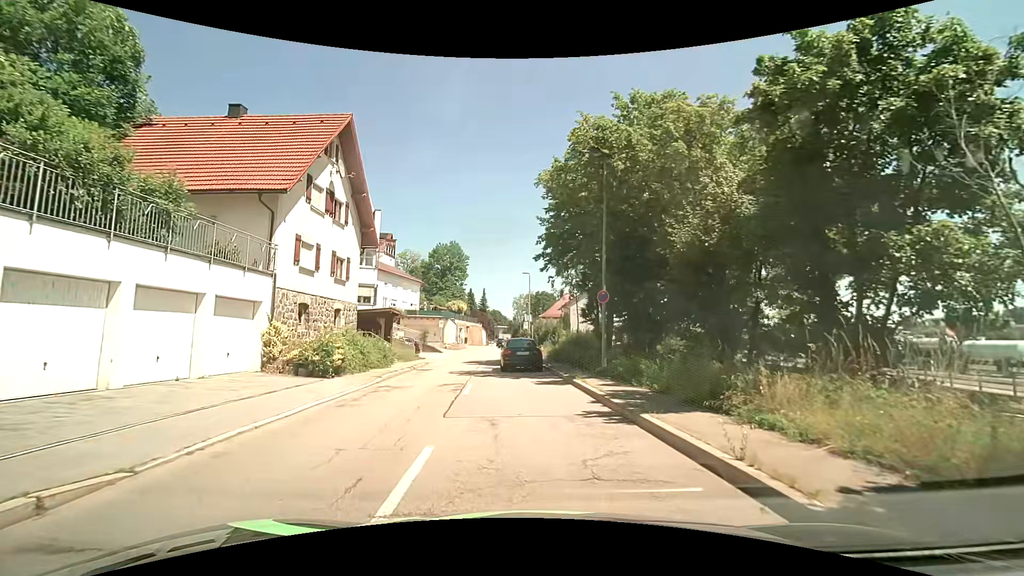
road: tertiary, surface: asphalt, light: Day
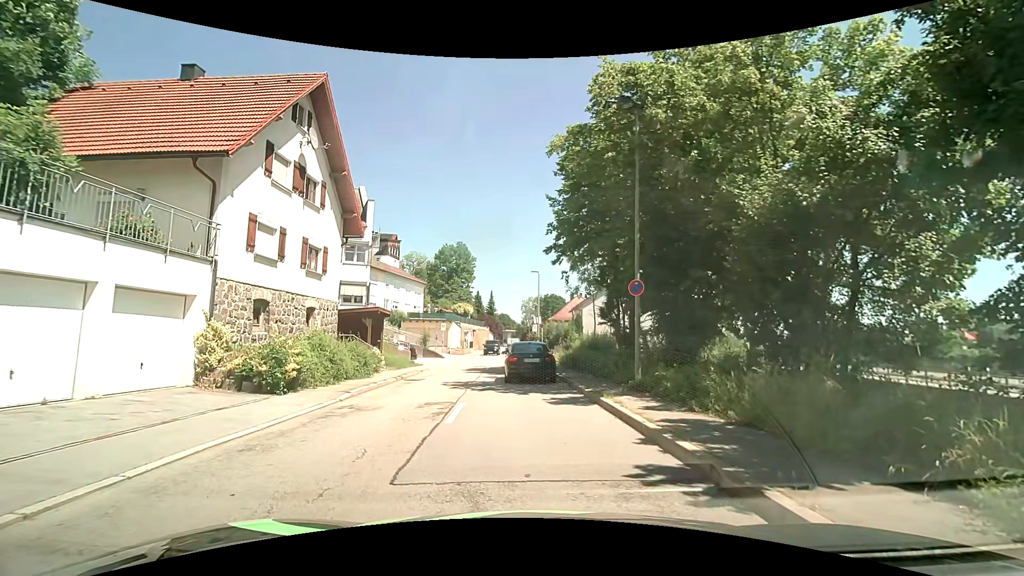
(0.0, +3.7) m; -1°
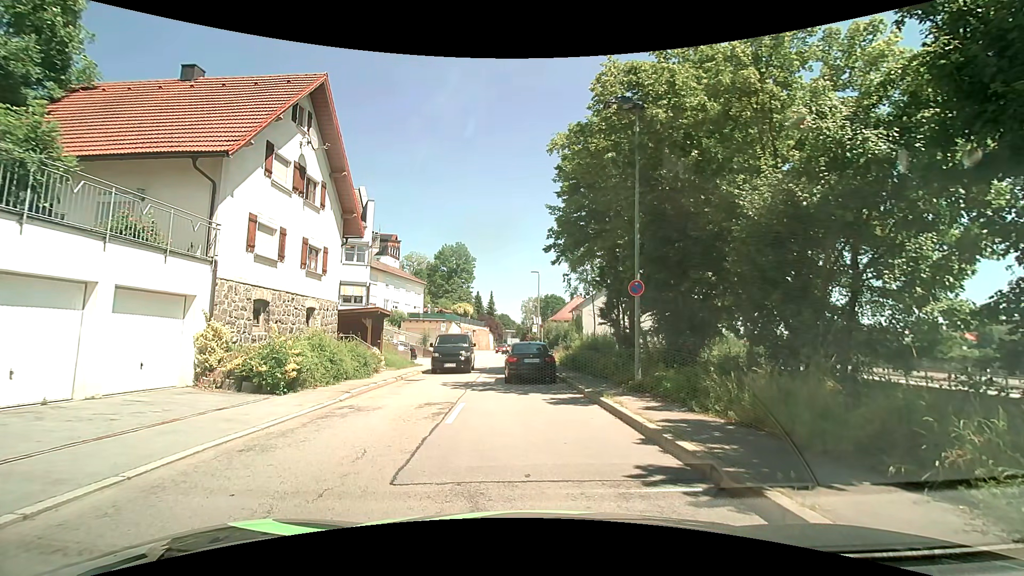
(0.0, +0.1) m; 0°
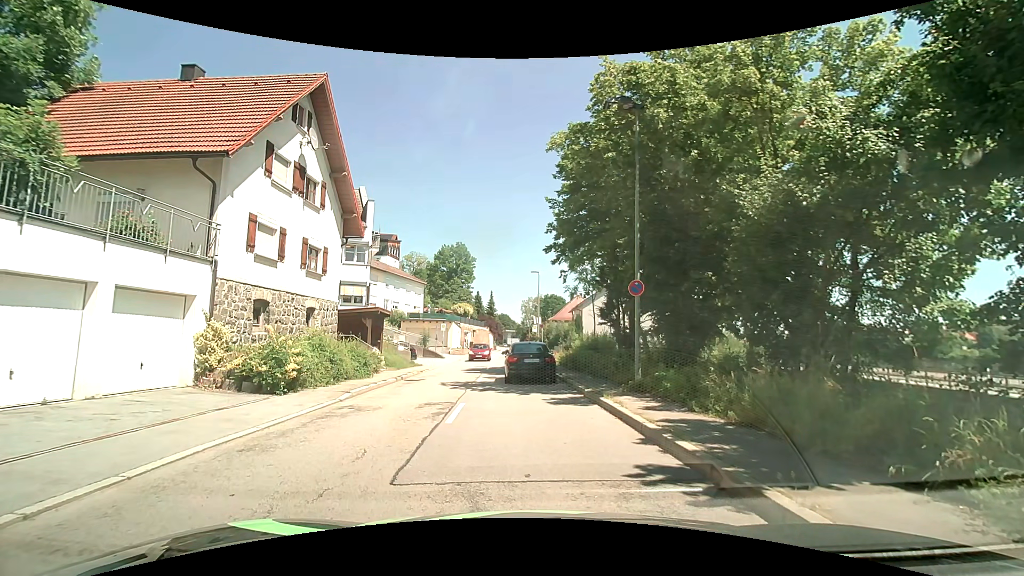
(0.0, 0.0) m; 0°
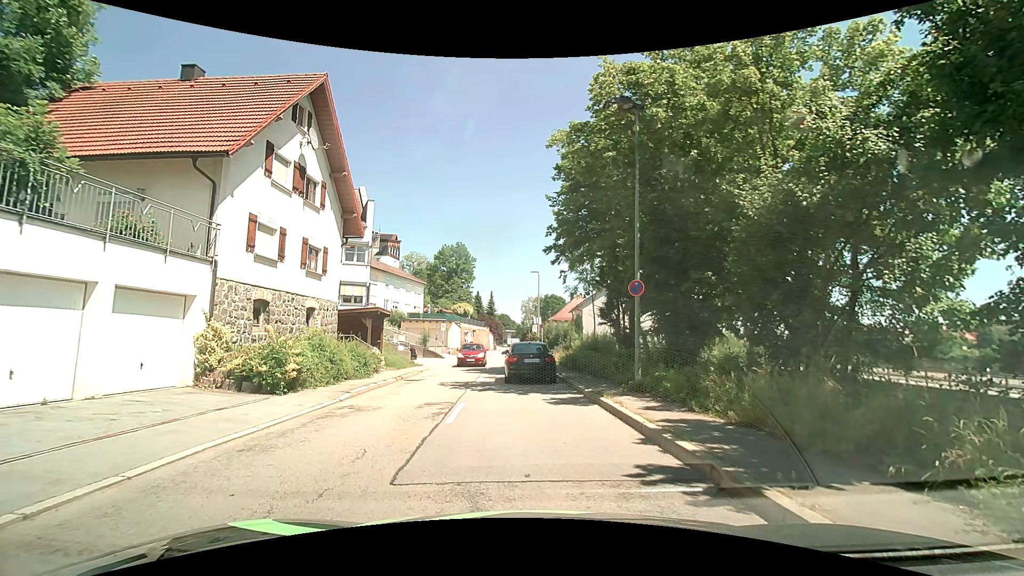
(0.0, 0.0) m; 0°
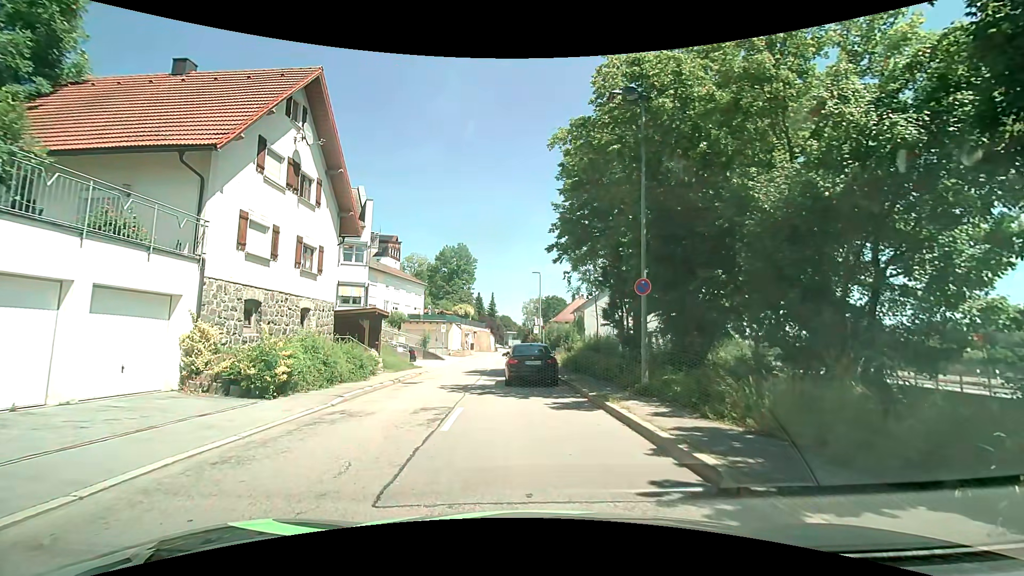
(0.0, +0.5) m; 0°
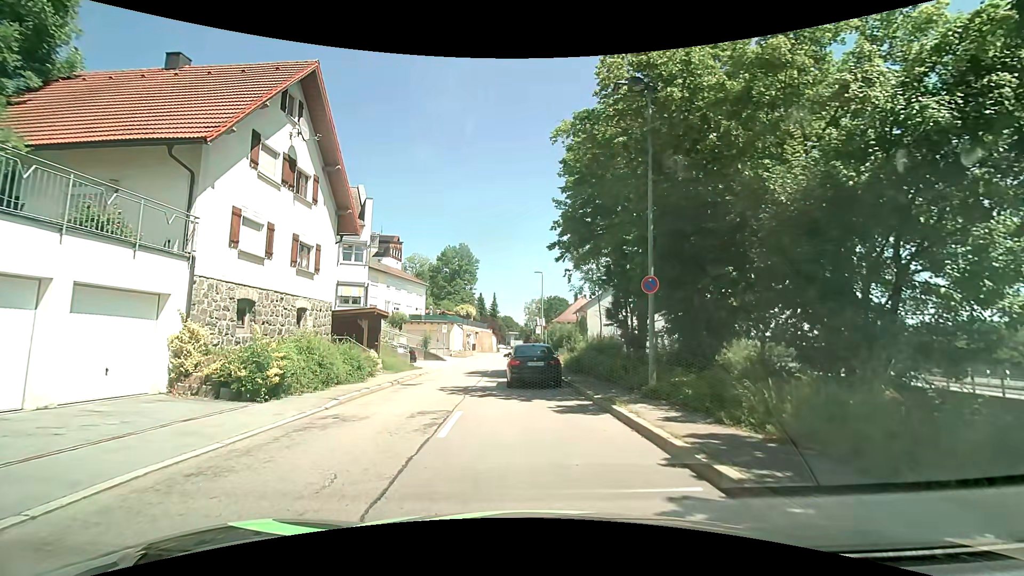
(0.0, +0.5) m; 0°
(-2, +10) (-3, +20) (-4, +30) (-4, +40) (-3, +50) (-3, +60) (-3, +70) (-4, +80) (-4, +90) (-4, +100) m
